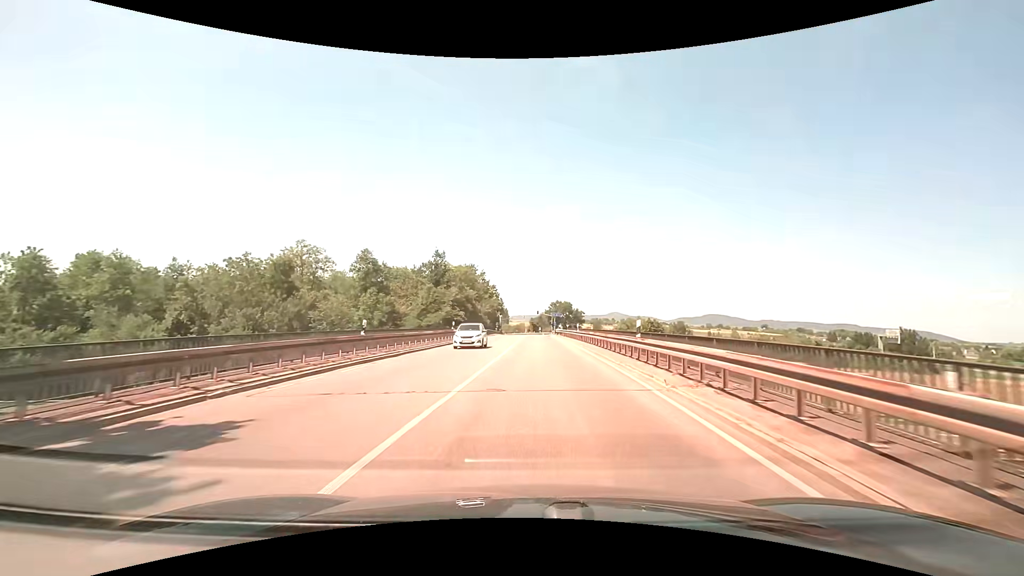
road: primary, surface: asphalt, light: Day
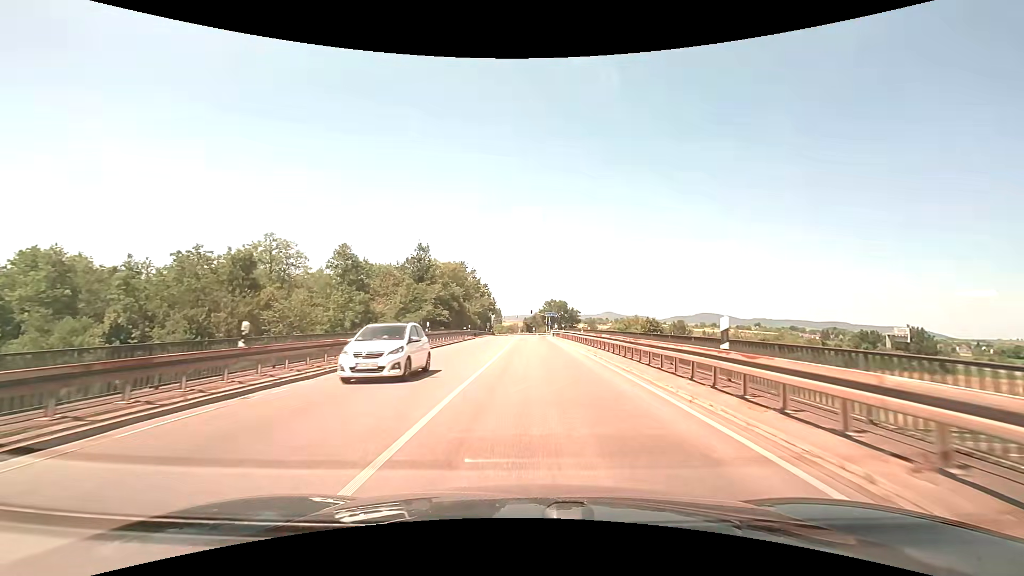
(0.0, +7.6) m; 0°
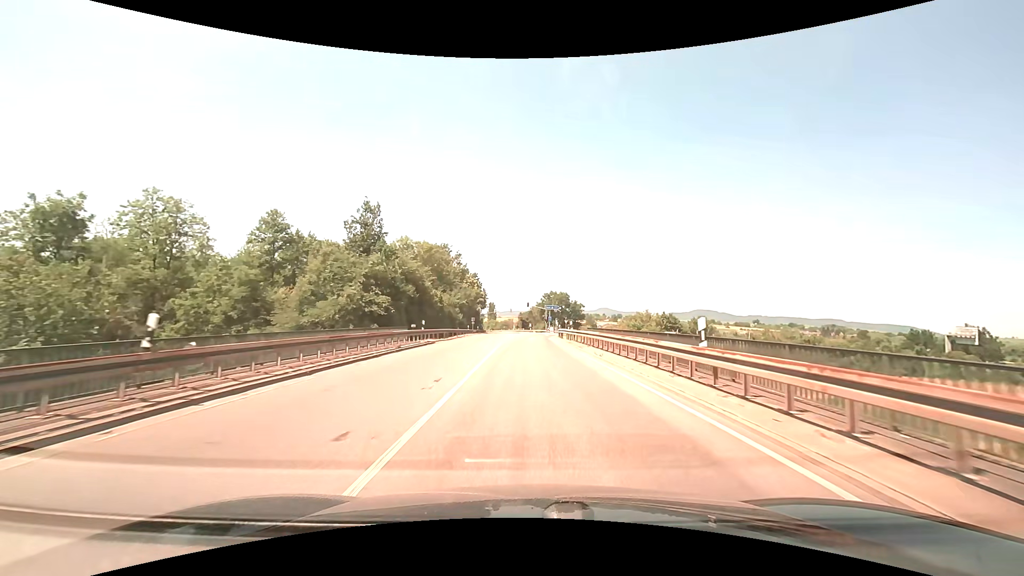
(+0.1, +22.9) m; +1°
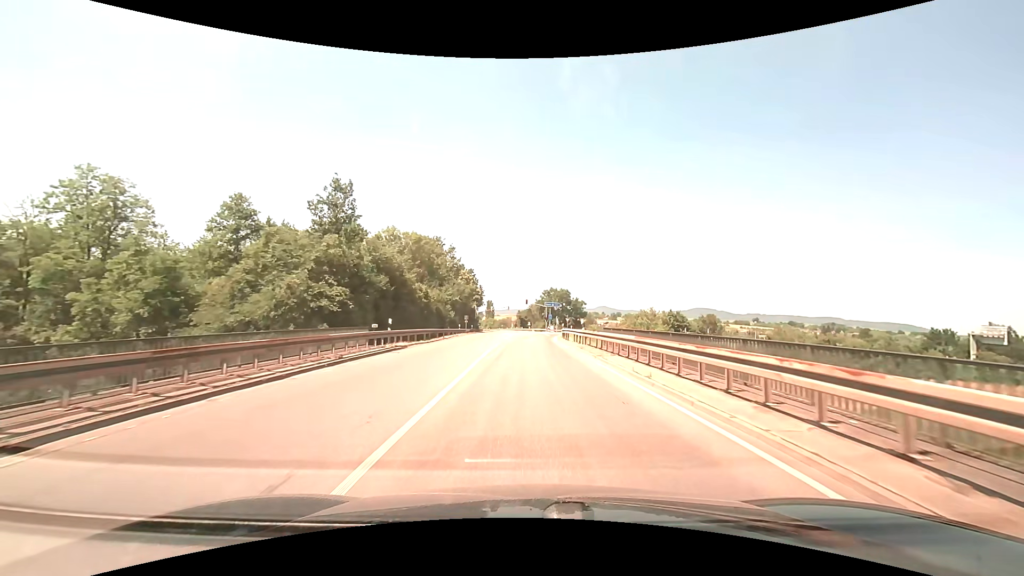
(0.0, +7.6) m; 0°
